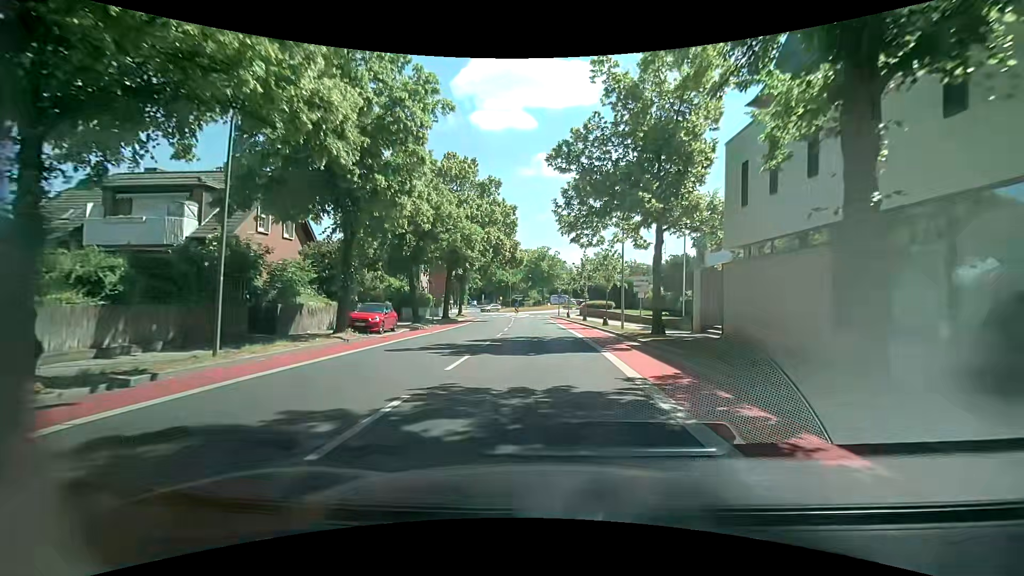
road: unclassified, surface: asphalt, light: Day
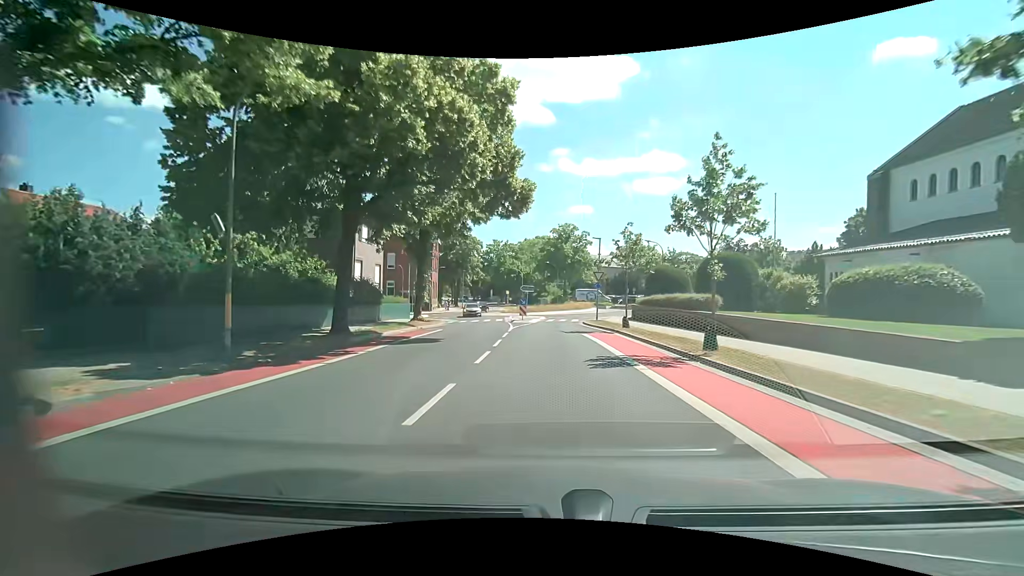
(-0.7, +28.4) m; -3°
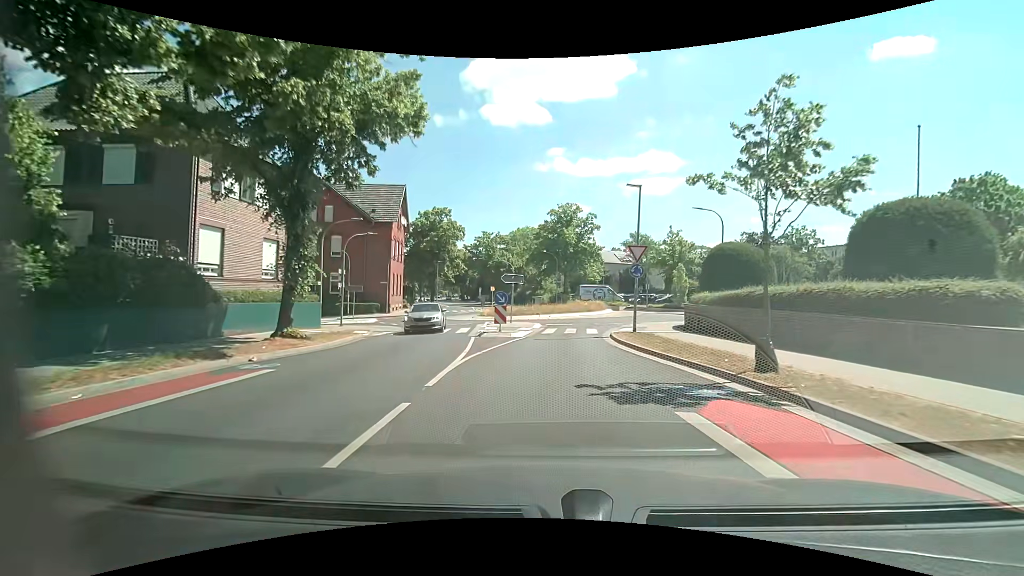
(+0.1, +16.7) m; +1°
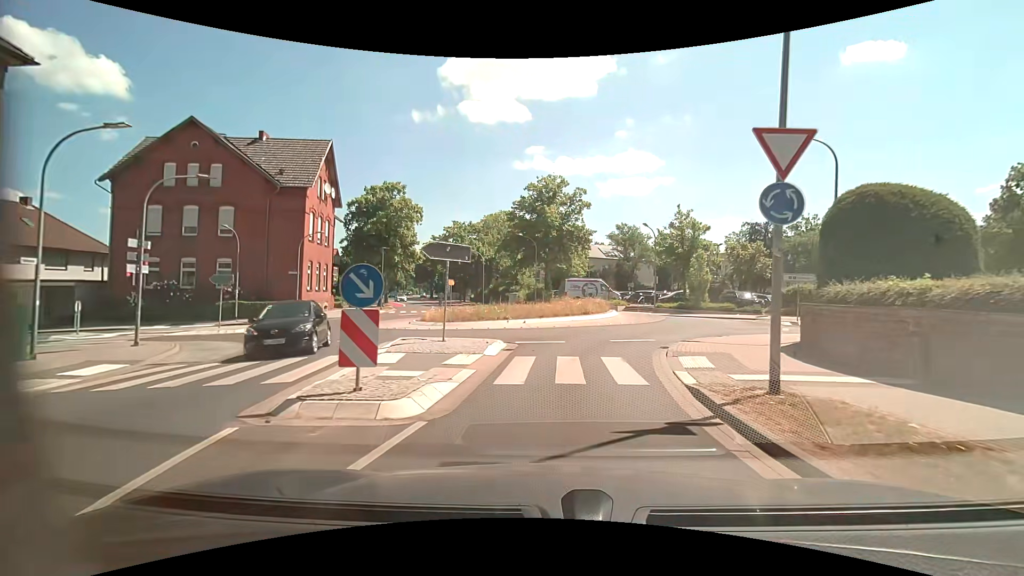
(+0.2, +14.0) m; +3°
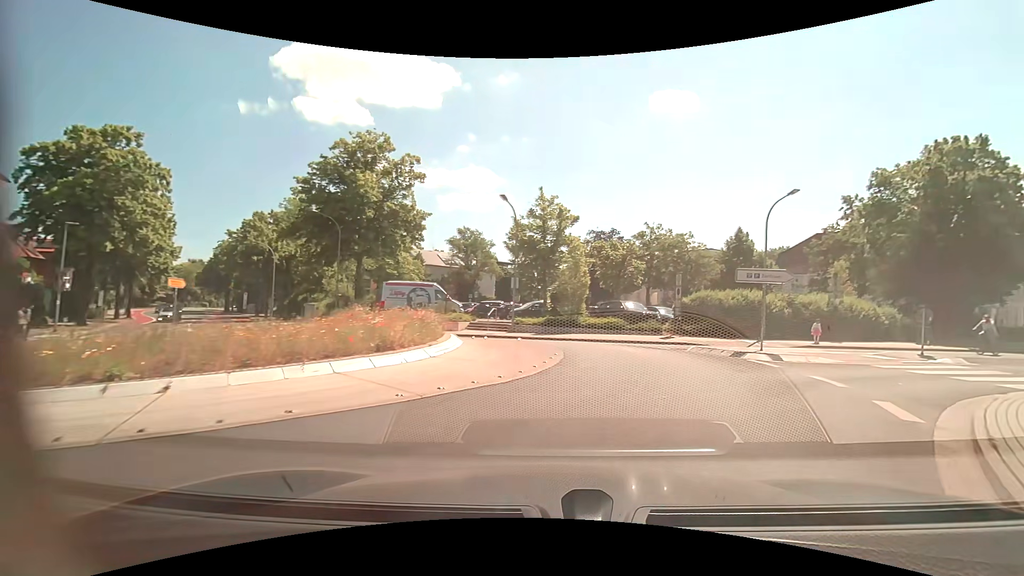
(+1.2, +15.5) m; +18°
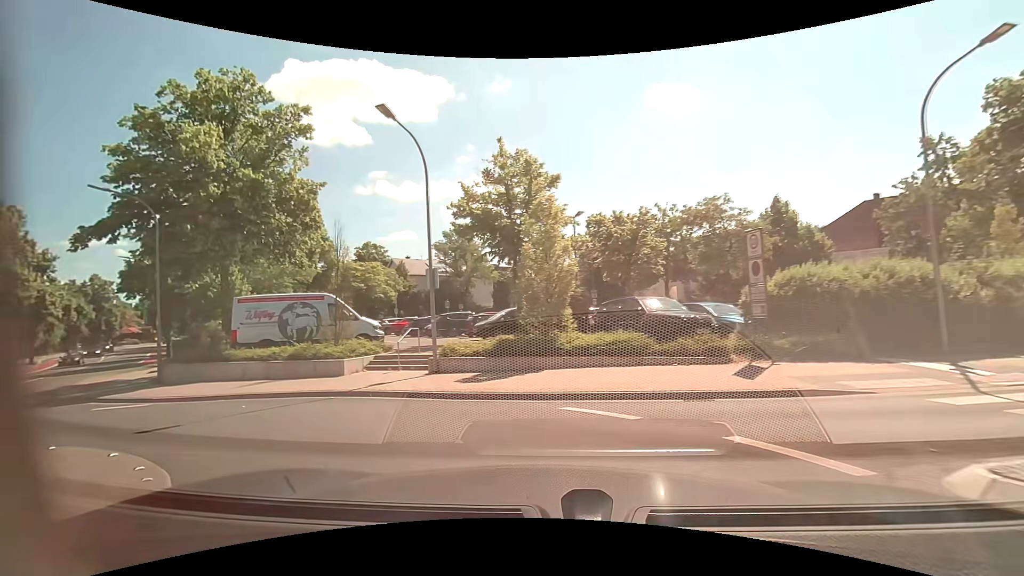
(+1.7, +13.4) m; -2°
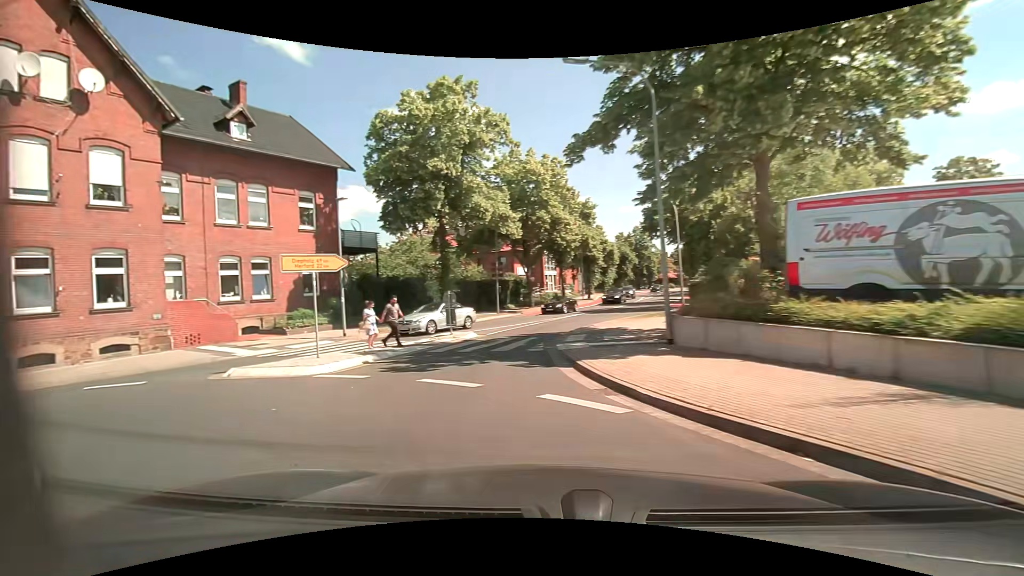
(-4.9, +9.5) m; -56°
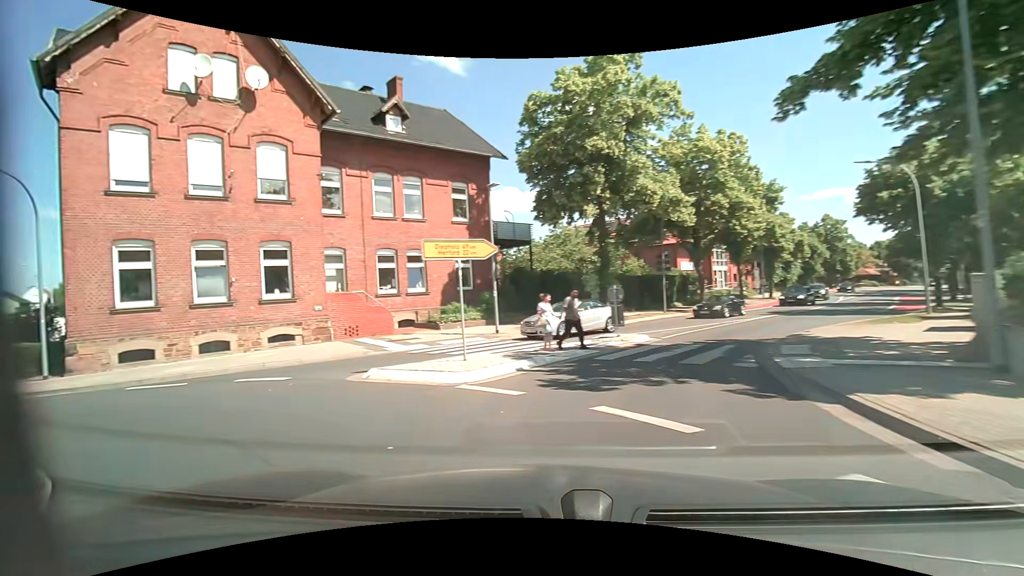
(-0.4, +2.9) m; -17°
(-5, +8) (-14, +11) (-23, +15) (-31, +22) (-38, +29) (-45, +36) (-51, +44) (-58, +51) (-65, +58) (-72, +66) m
